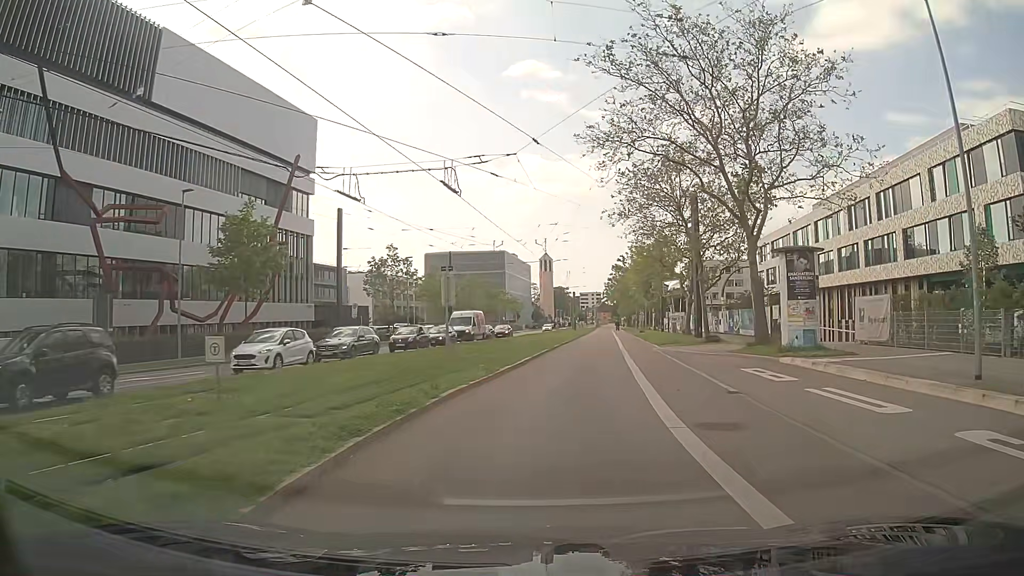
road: secondary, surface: asphalt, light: Day
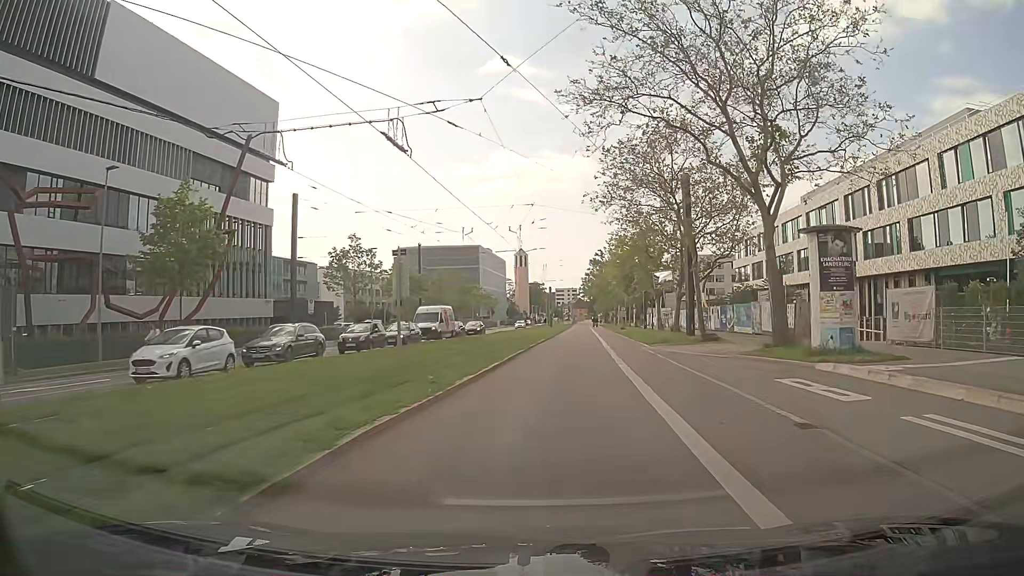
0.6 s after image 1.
(+0.1, +4.9) m; +2°
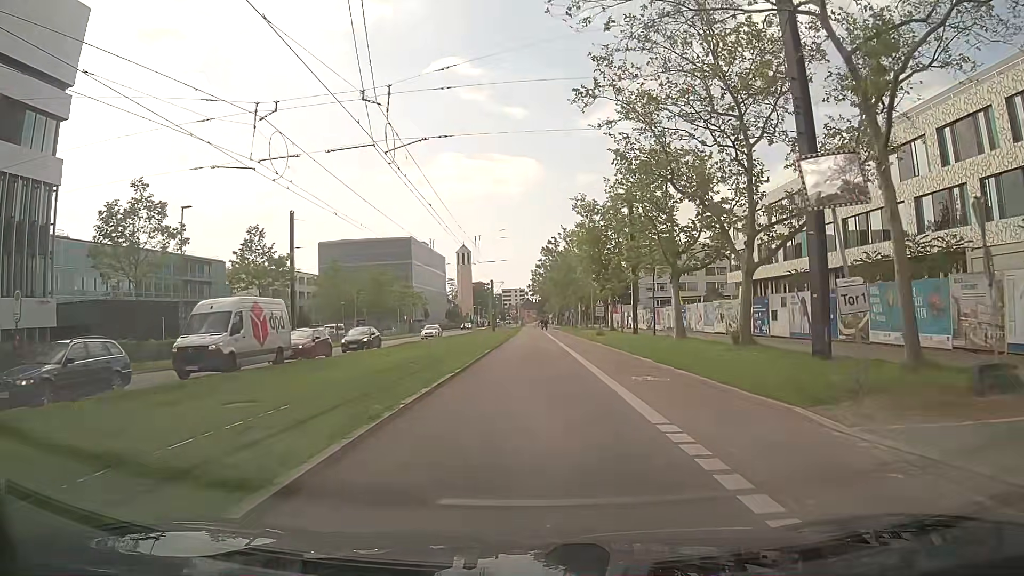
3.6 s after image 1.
(+1.5, +26.6) m; +5°
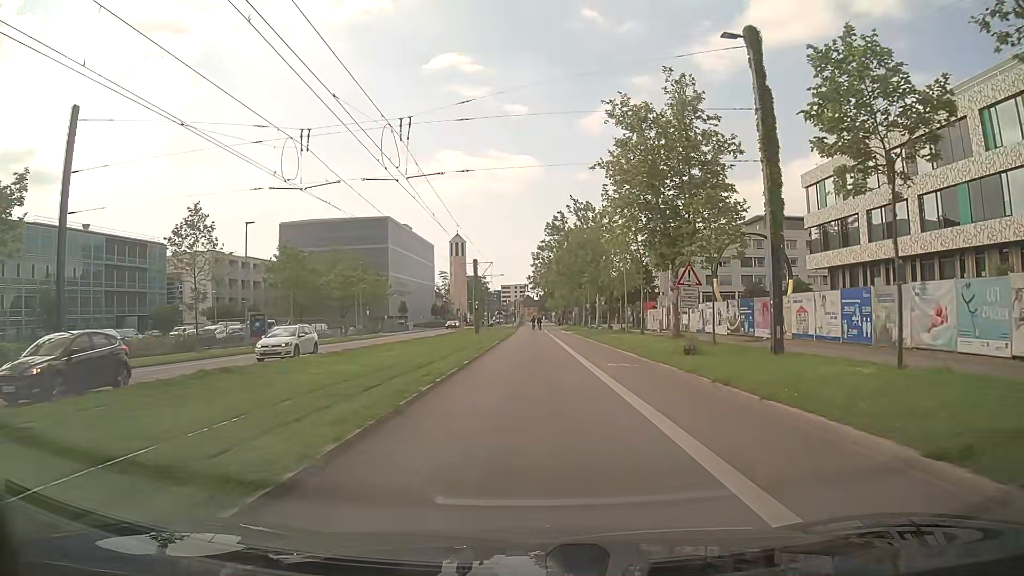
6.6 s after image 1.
(-0.1, +28.1) m; +1°
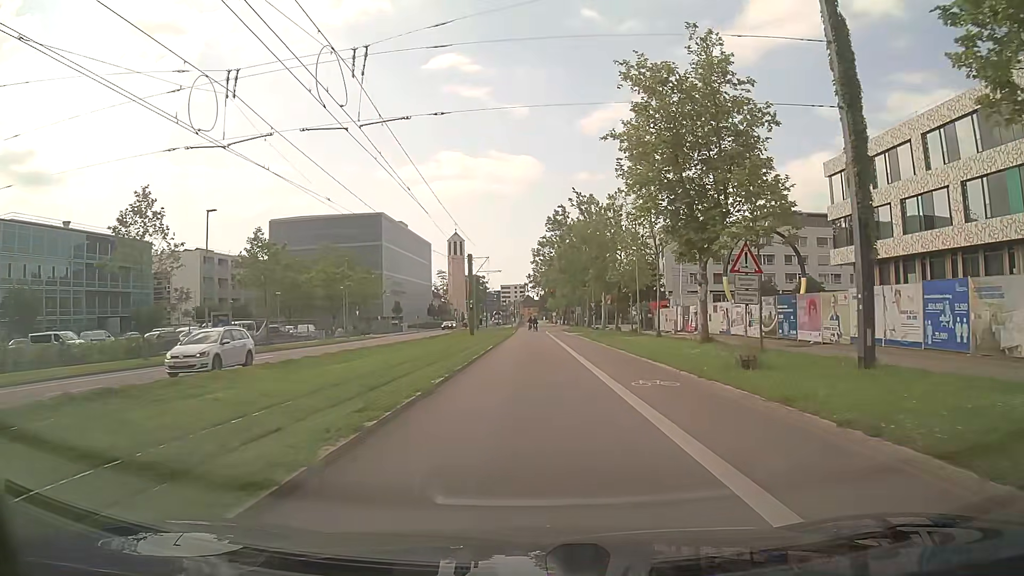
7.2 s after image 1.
(-0.1, +5.8) m; -1°
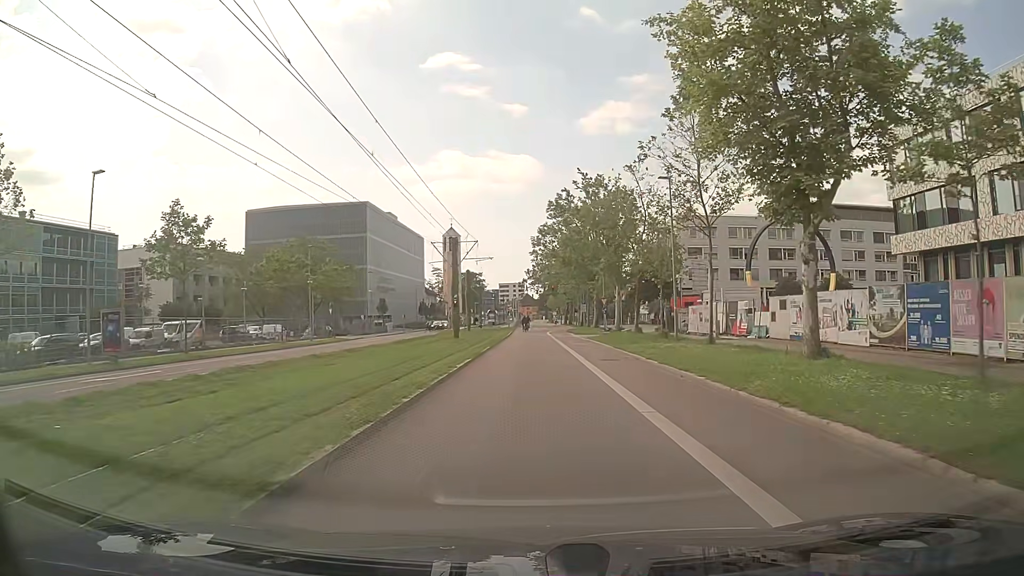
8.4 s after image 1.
(-0.1, +11.7) m; -1°
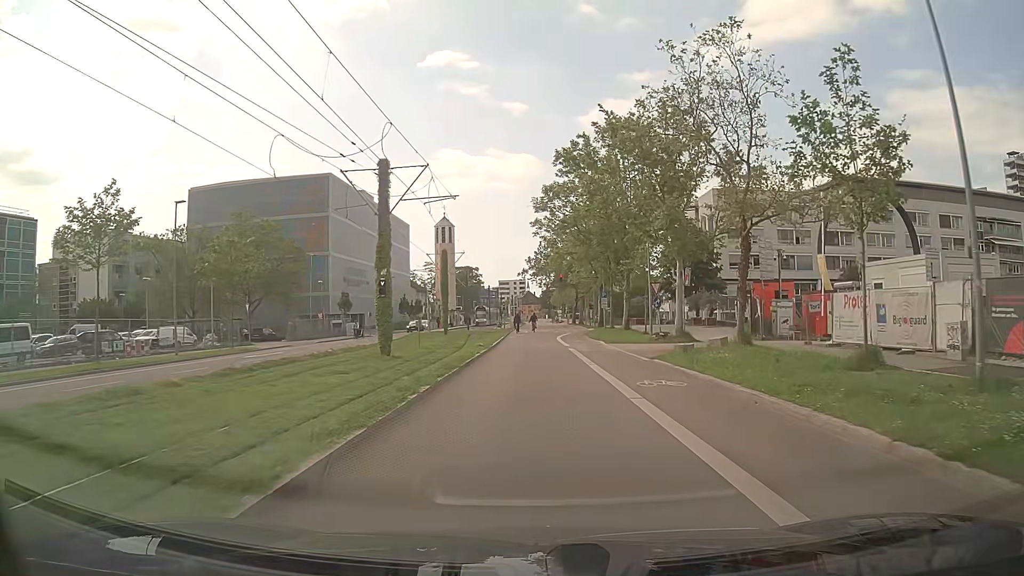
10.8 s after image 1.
(+0.3, +23.6) m; 0°
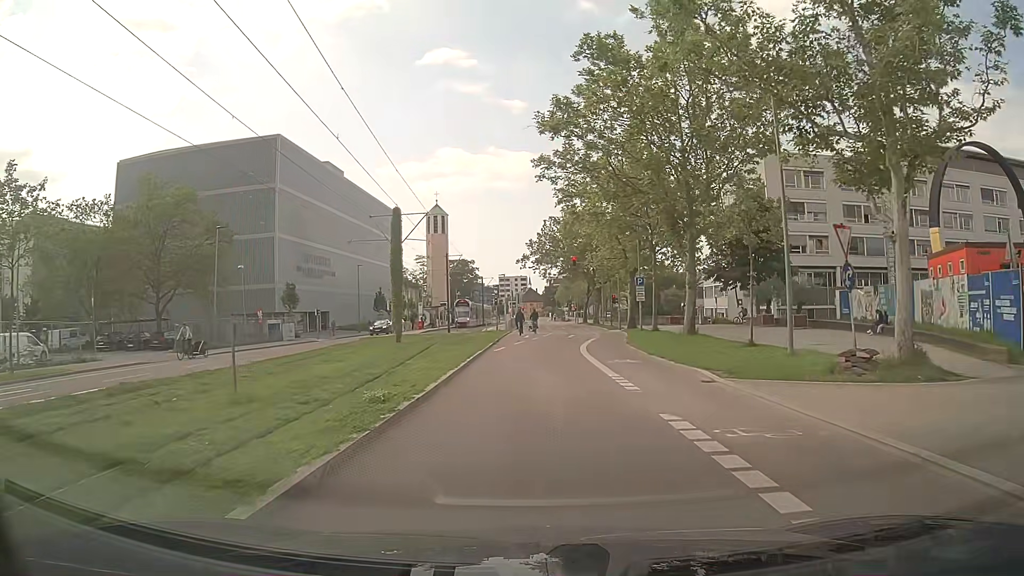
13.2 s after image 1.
(0.0, +21.2) m; -1°
